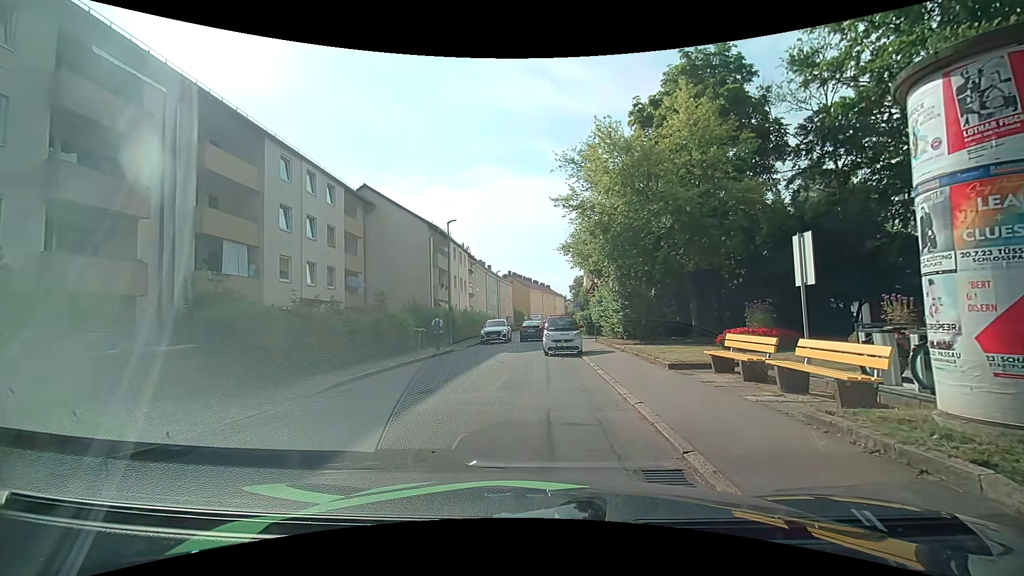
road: residential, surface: asphalt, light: Day
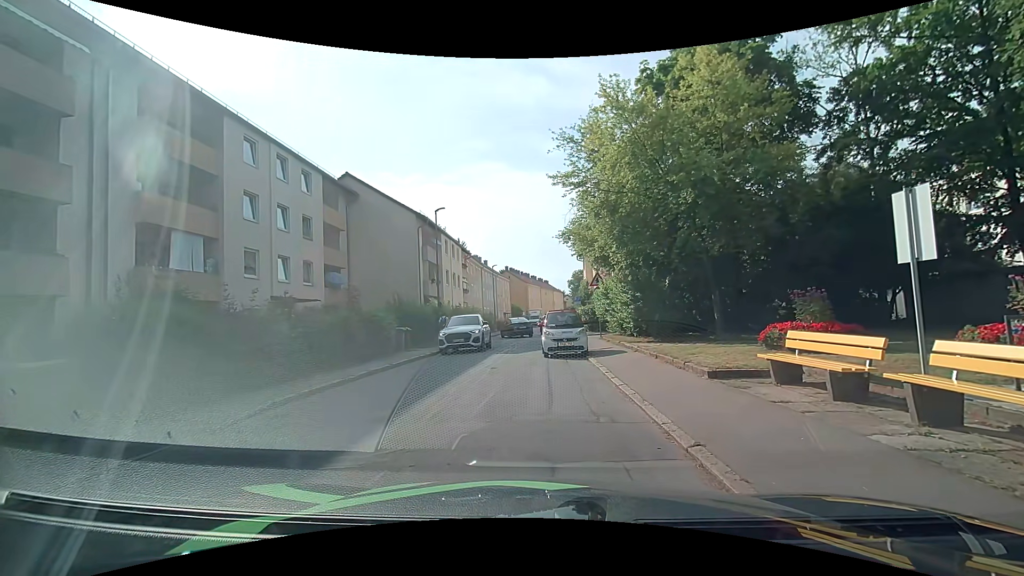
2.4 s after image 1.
(-0.1, +2.7) m; -2°
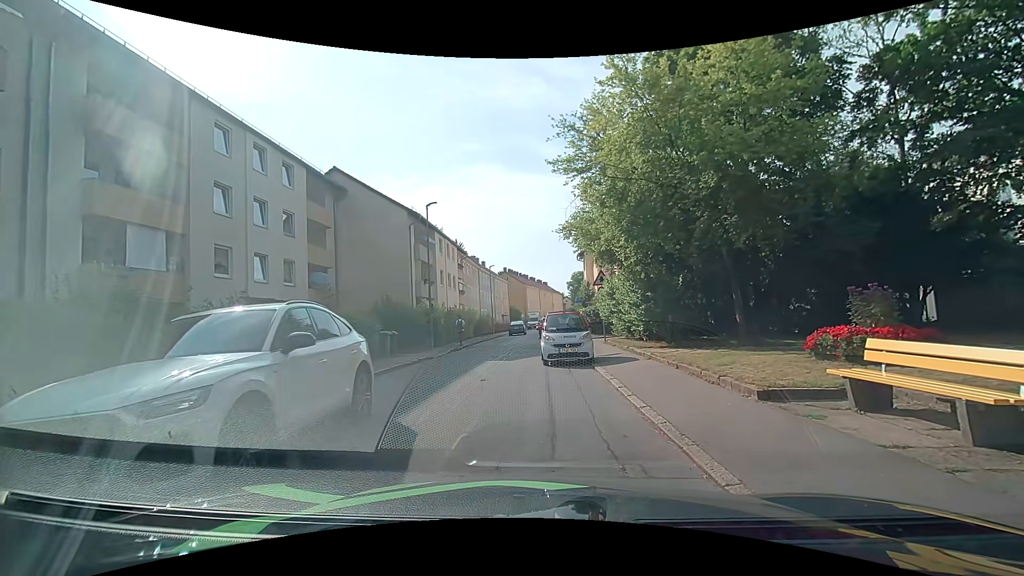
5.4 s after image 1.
(0.0, +2.0) m; 0°
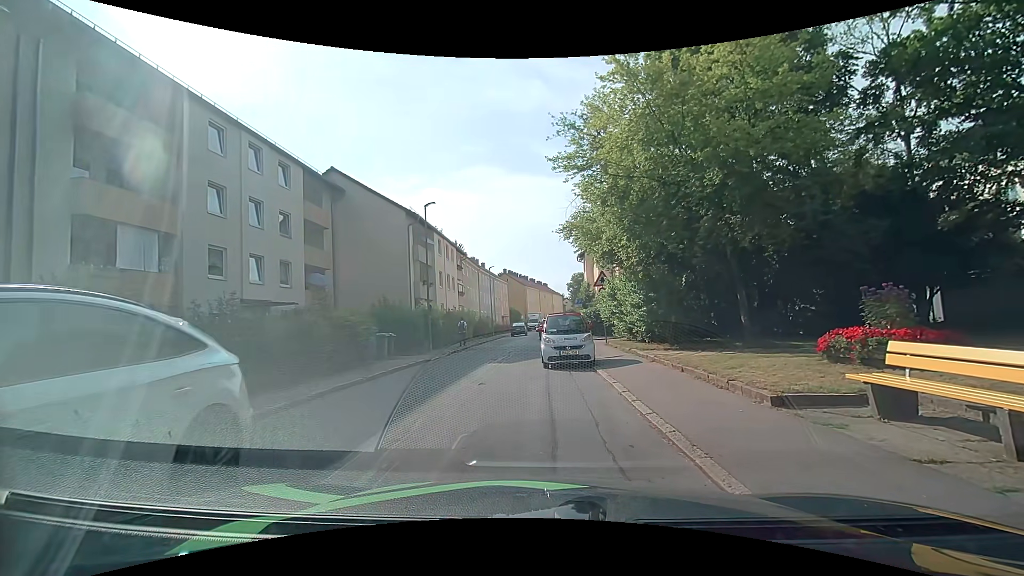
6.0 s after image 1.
(0.0, +0.4) m; 0°
